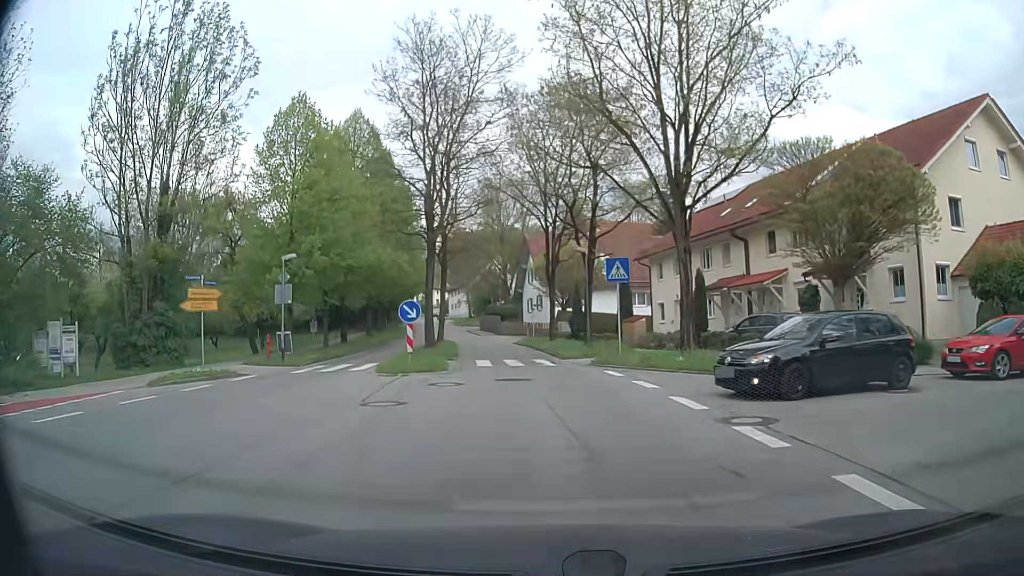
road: tertiary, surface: asphalt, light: Day
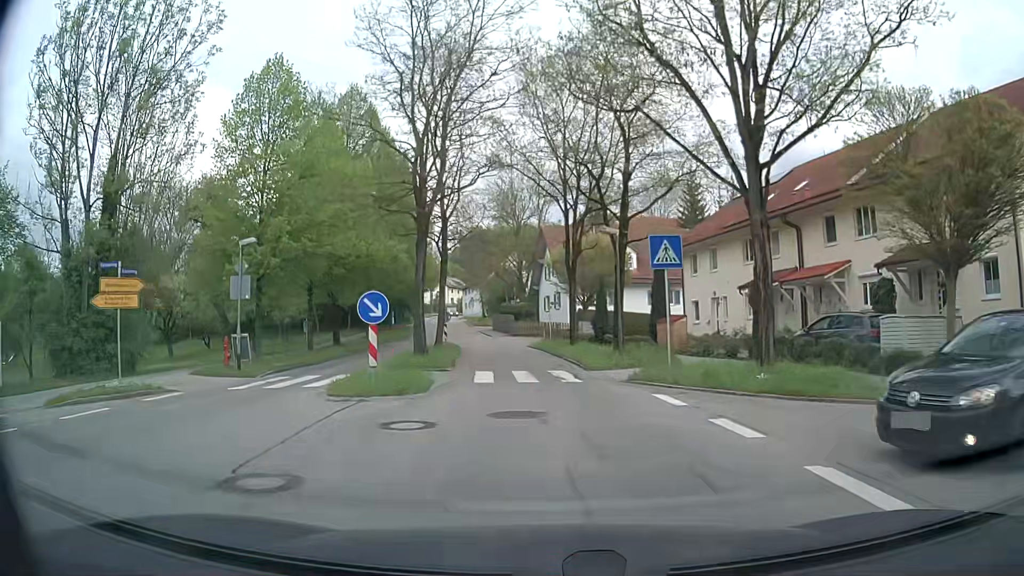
(-0.1, +5.6) m; -2°
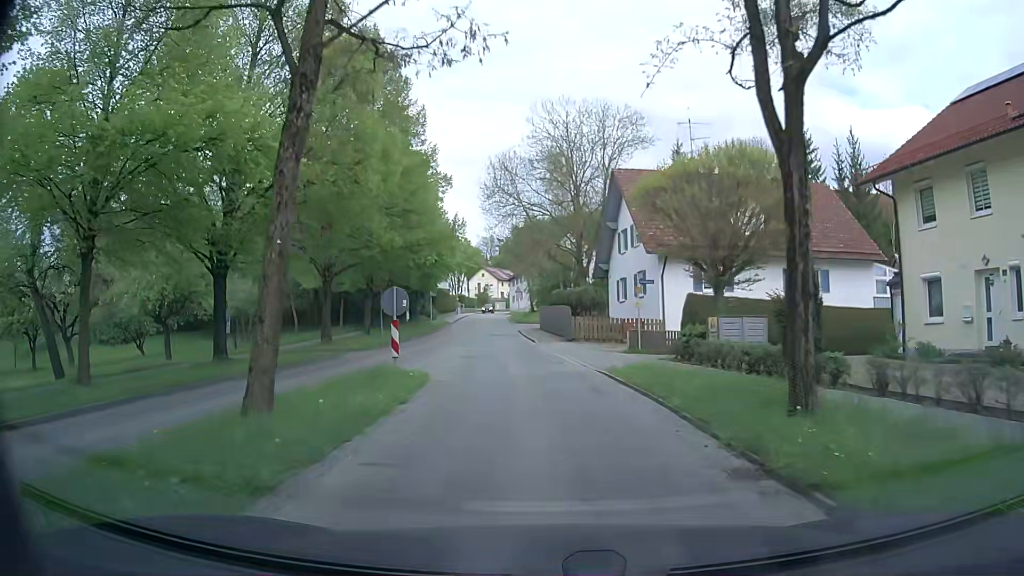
(-0.9, +21.9) m; -5°
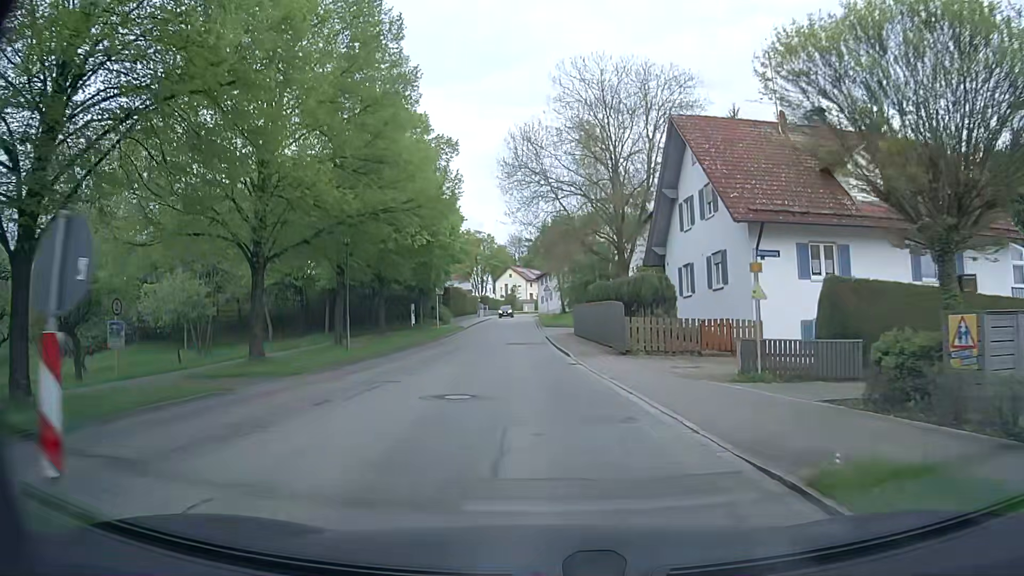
(-0.1, +11.0) m; -1°
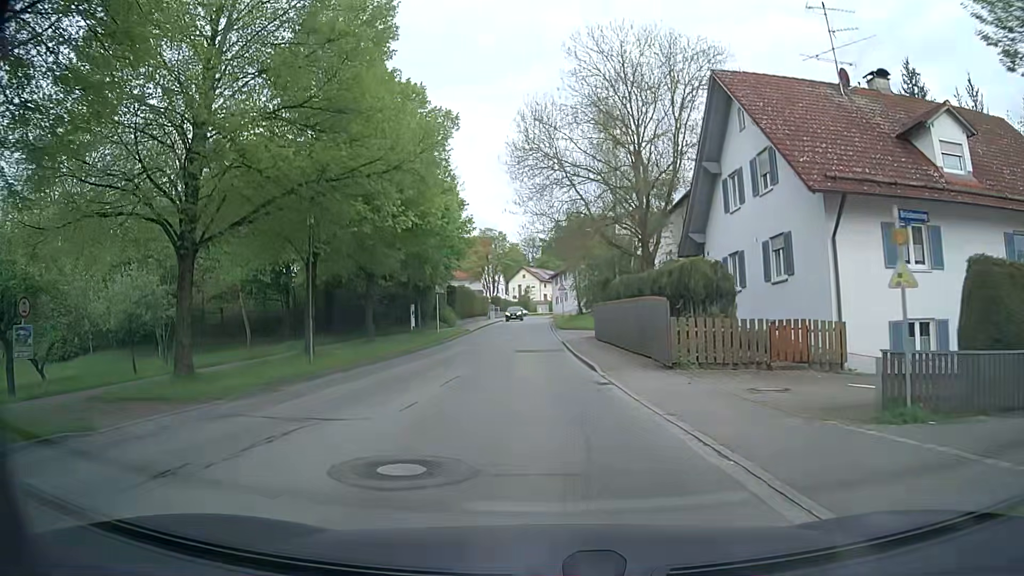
(-0.1, +5.5) m; -2°
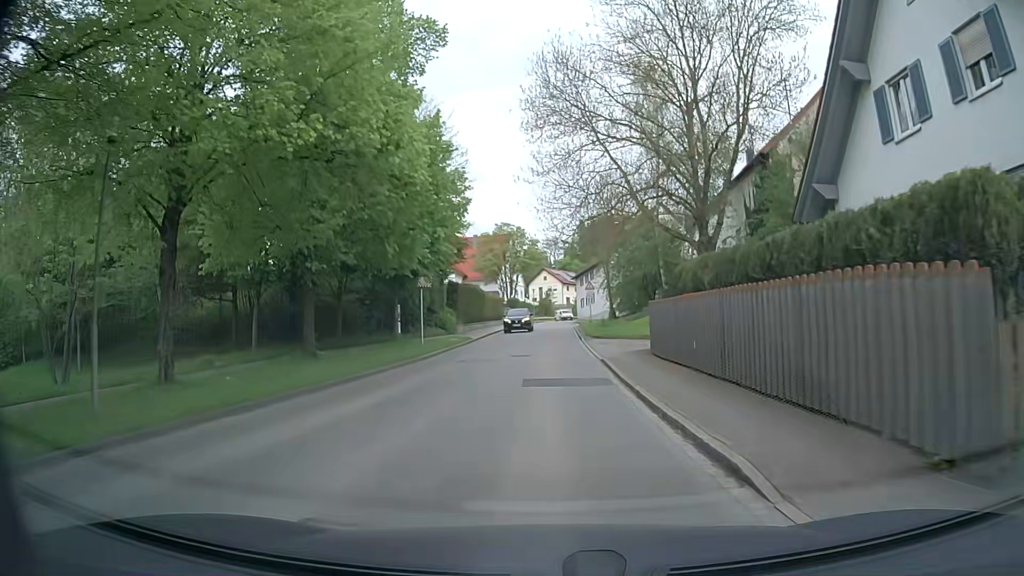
(-0.3, +11.2) m; -2°
